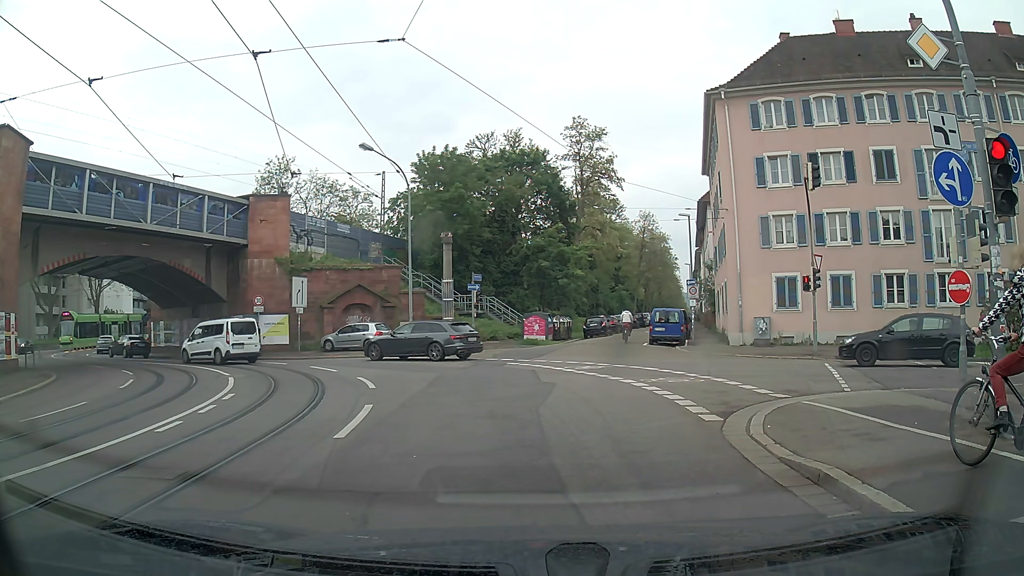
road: primary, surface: asphalt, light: Day
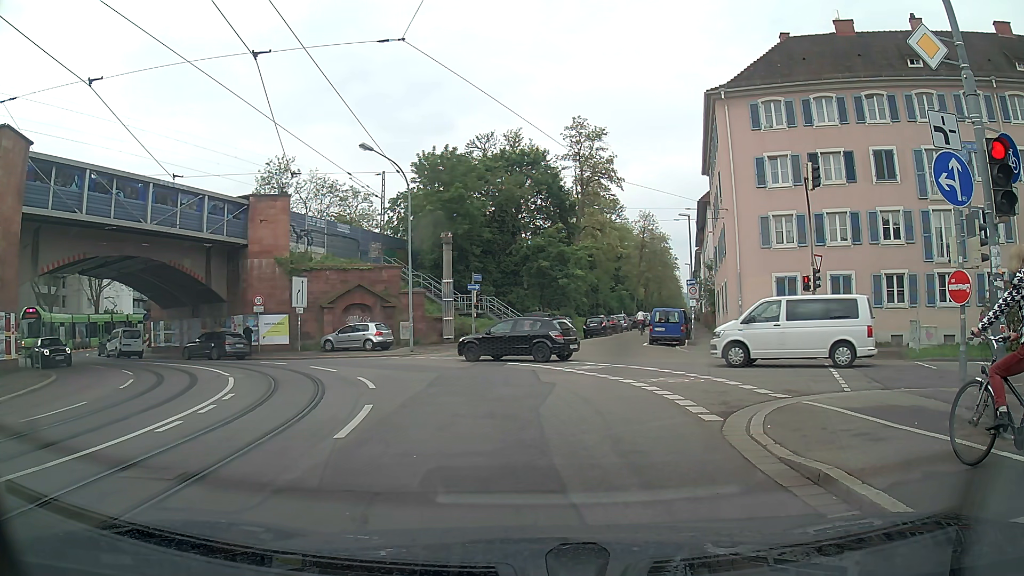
(0.0, 0.0) m; 0°
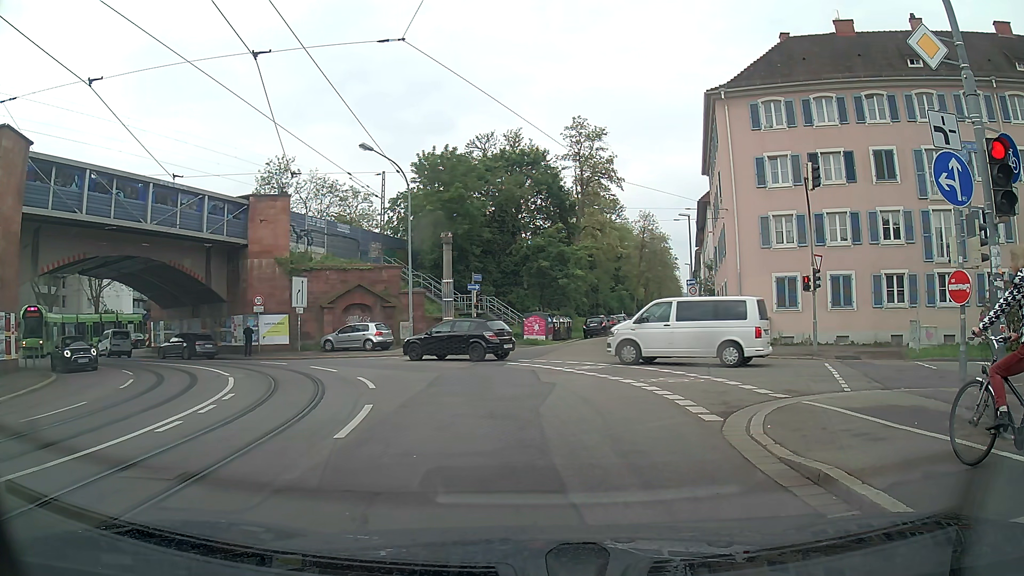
(0.0, 0.0) m; 0°
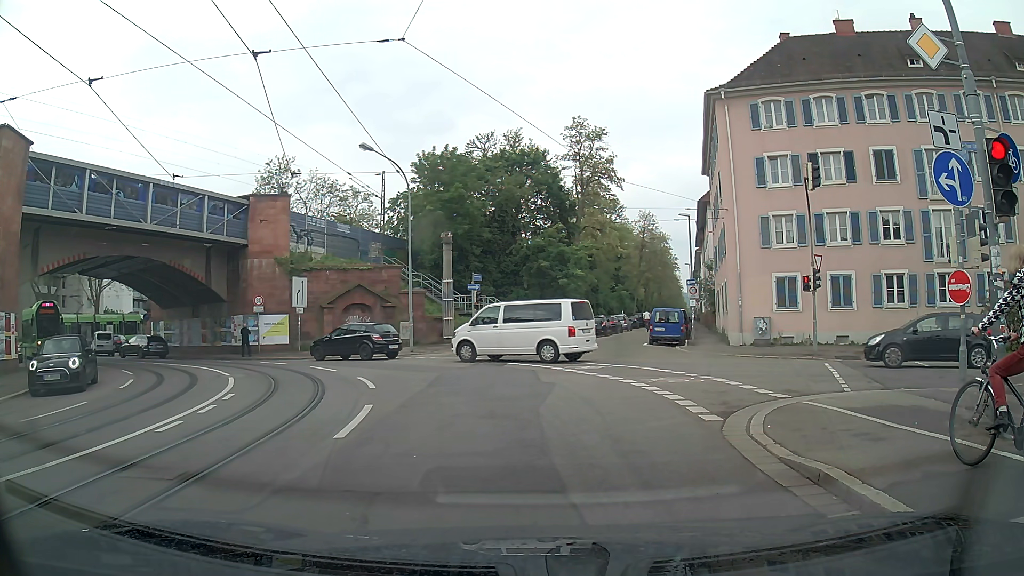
(0.0, 0.0) m; 0°
(0, +10) (-2, +20) (-8, +28) (-16, +34) (-24, +39) (-32, +46) (-36, +55) (-37, +64) (-37, +74) (-35, +84) m
